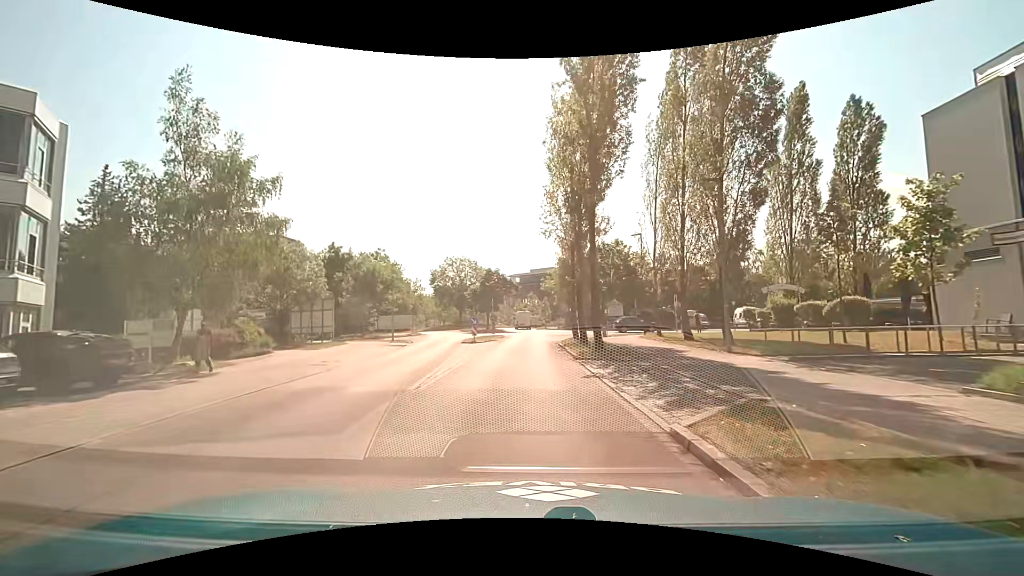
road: residential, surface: asphalt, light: Day
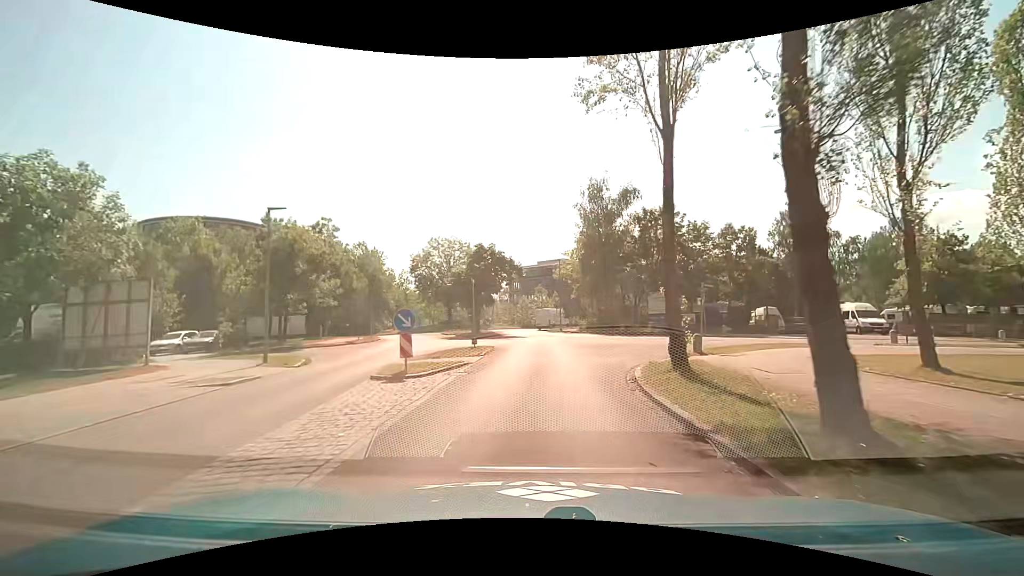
(-0.2, +19.8) m; -1°
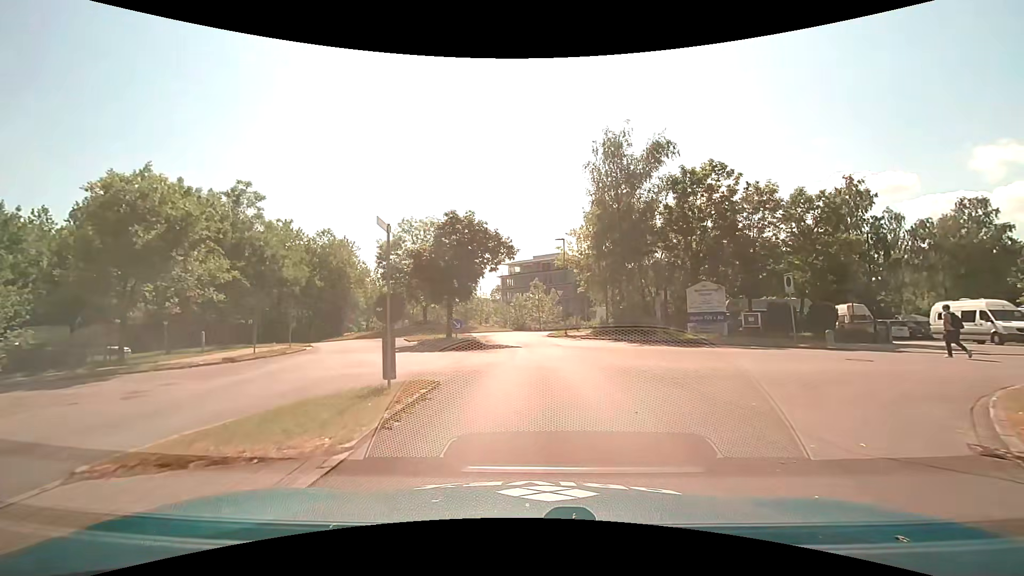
(+0.1, +13.0) m; +2°
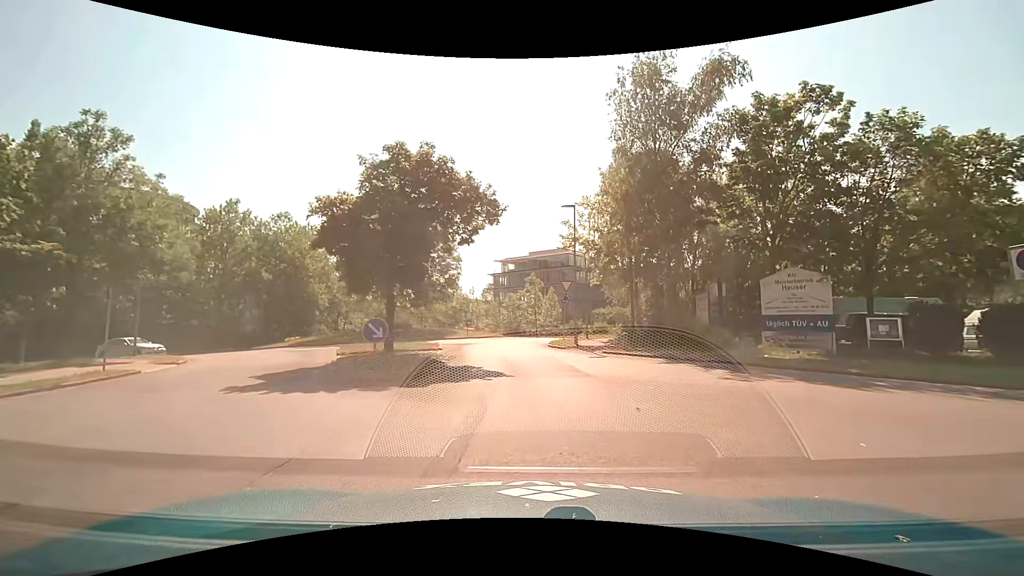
(-0.1, +11.8) m; -1°
